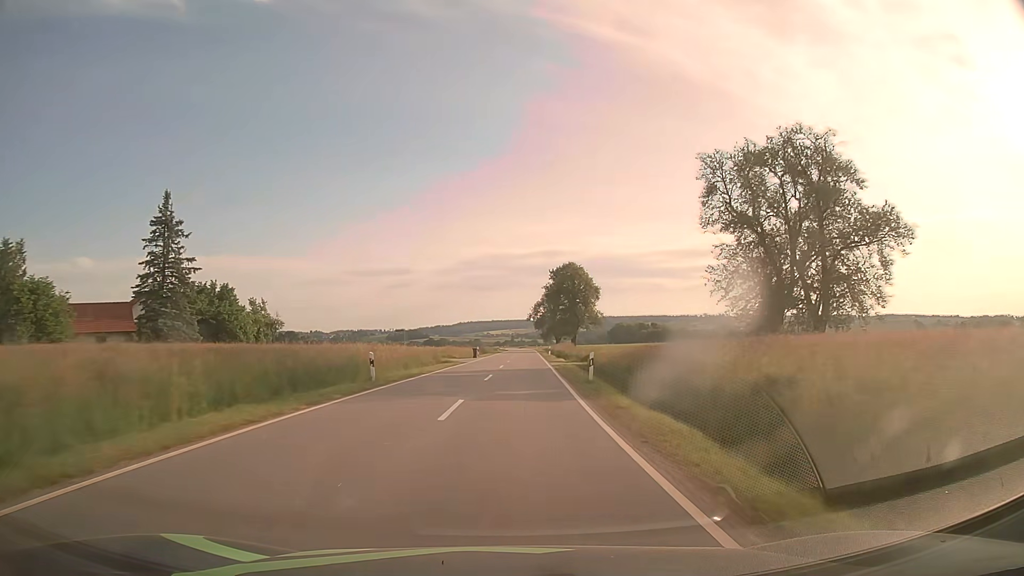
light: Day
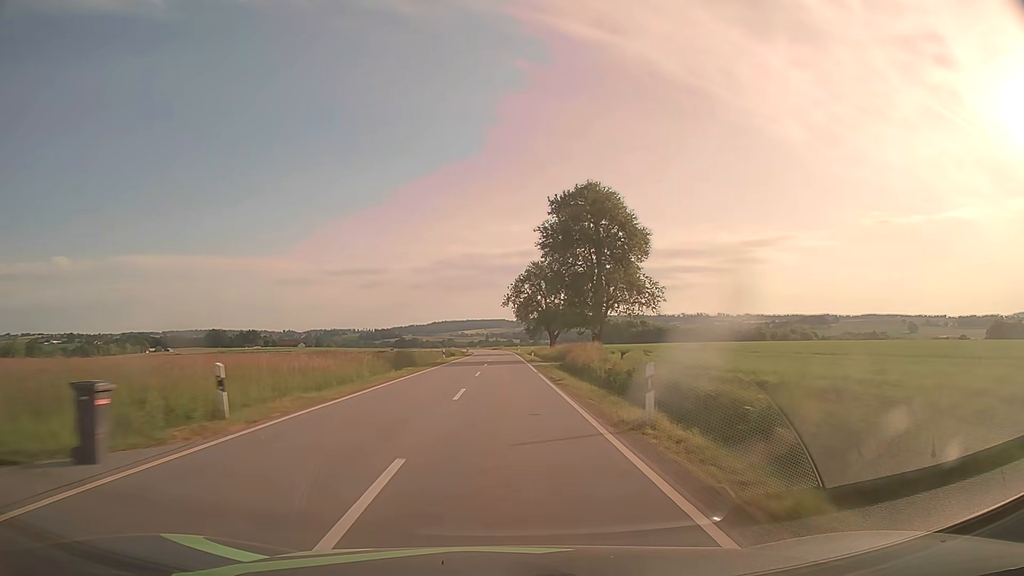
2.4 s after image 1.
(+1.6, +56.4) m; +2°
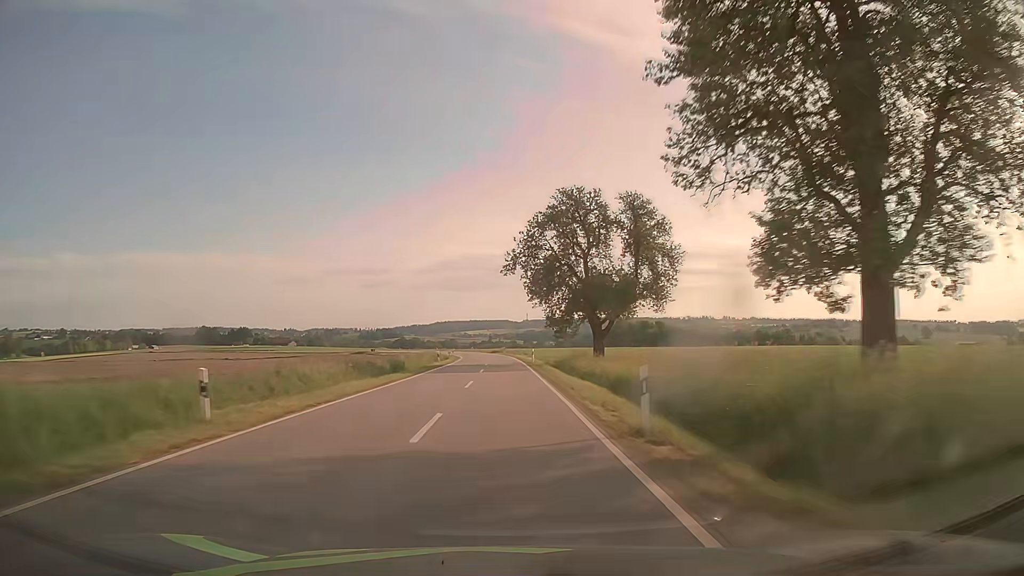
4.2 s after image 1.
(-0.2, +43.5) m; 0°
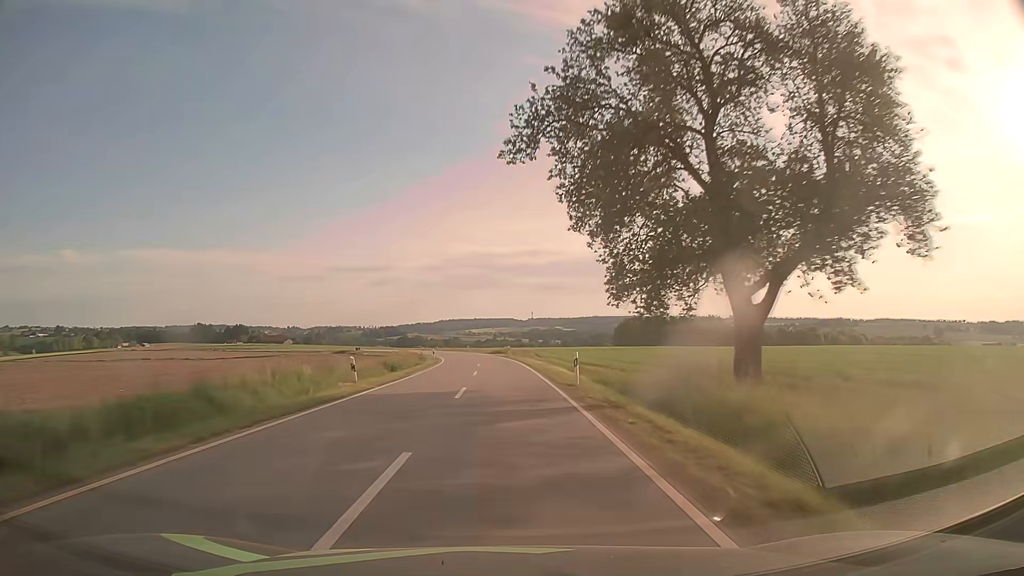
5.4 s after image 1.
(0.0, +29.4) m; 0°
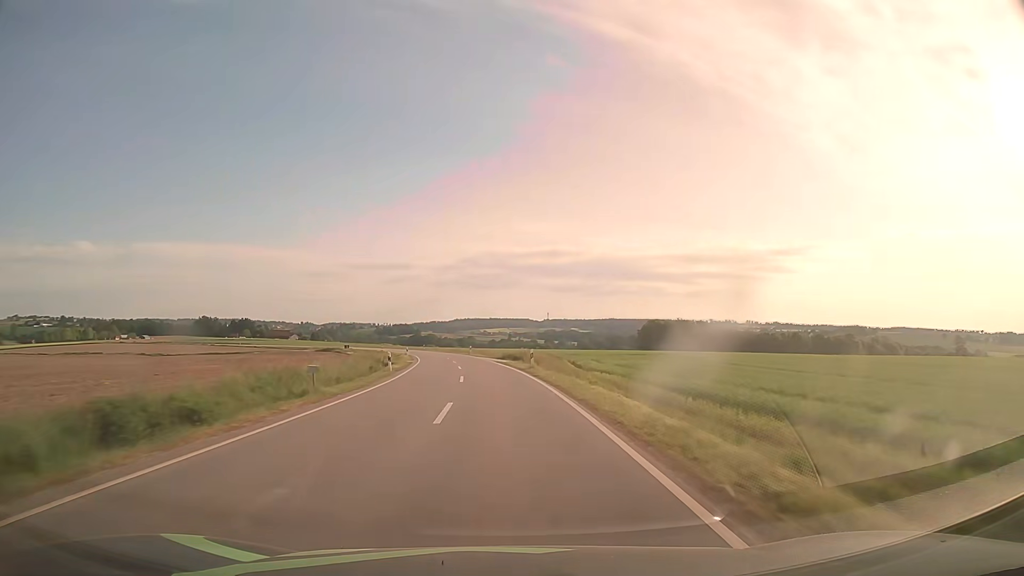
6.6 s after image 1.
(-0.3, +29.6) m; -1°
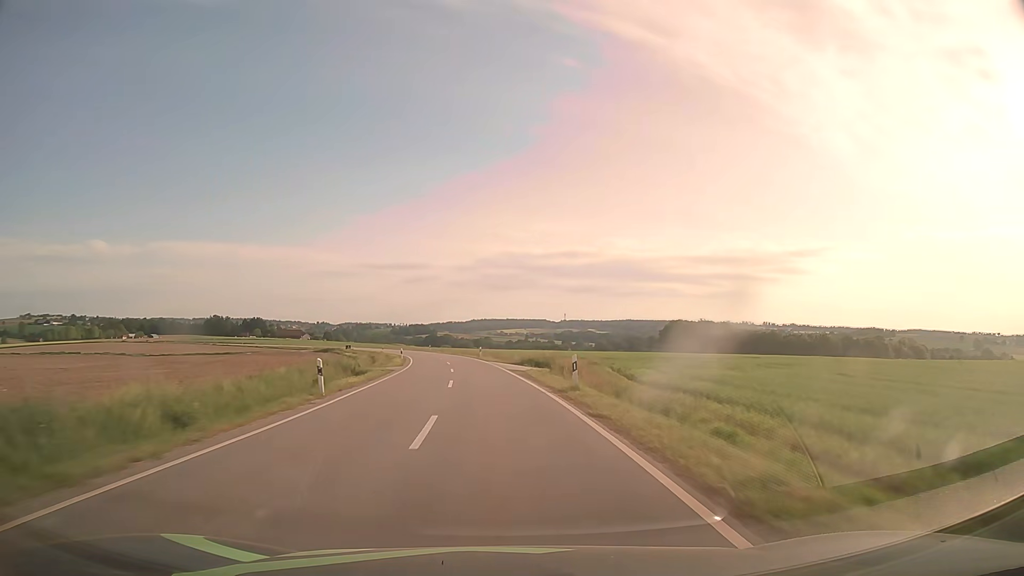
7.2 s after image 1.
(-0.1, +14.9) m; -1°
(0, +10) (0, +20) (-1, +30) (-2, +40) (-3, +50) (-5, +60) (-6, +70) (-8, +79) (-10, +89) (-13, +99) m
